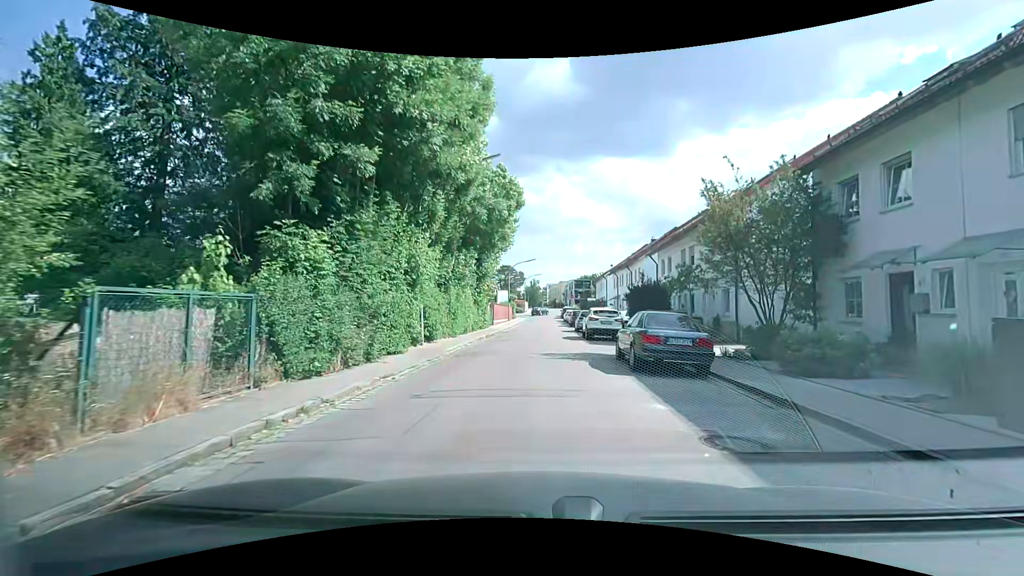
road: residential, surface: asphalt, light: Day
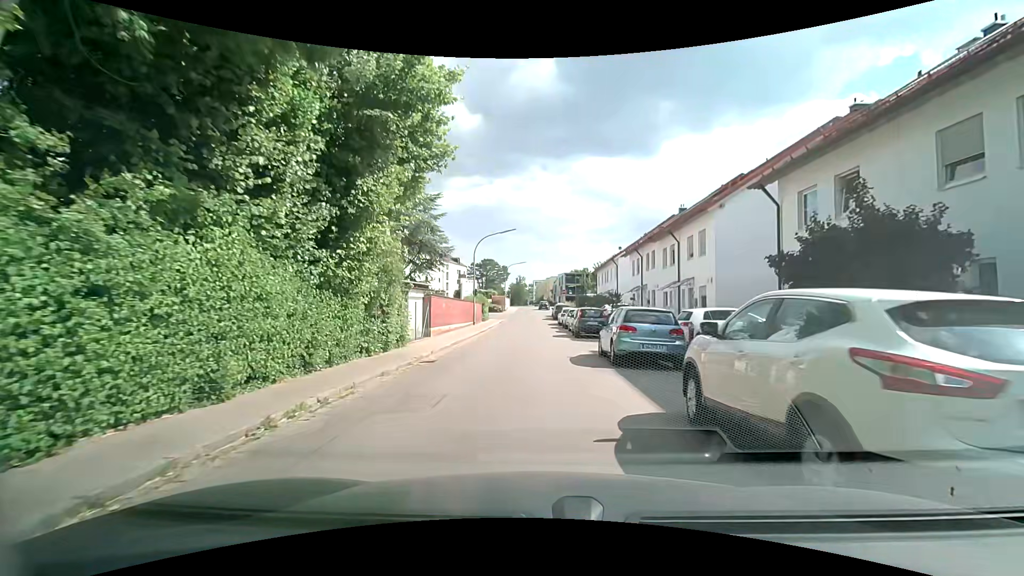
(+0.6, +21.3) m; +3°
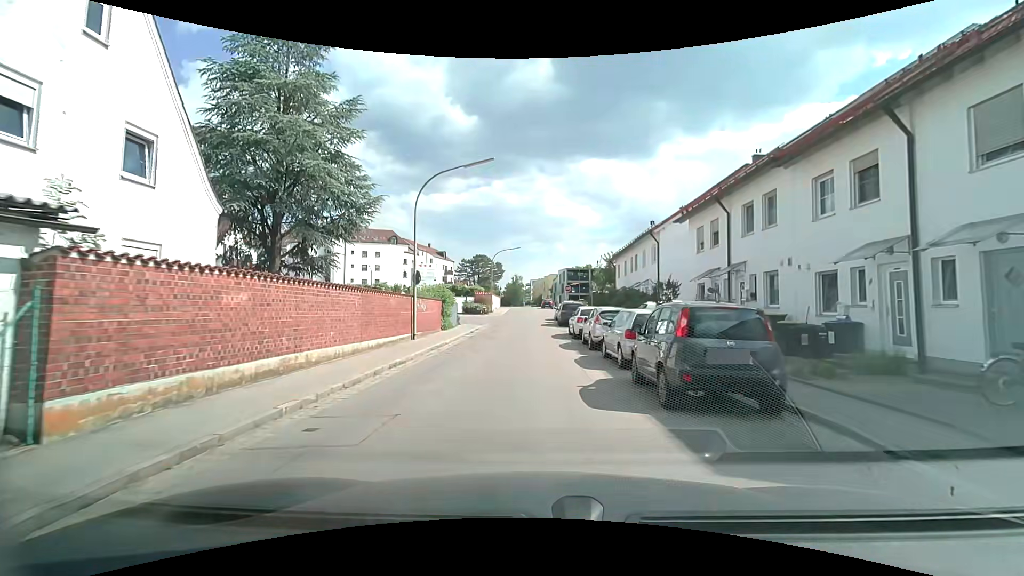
(0.0, +18.1) m; 0°
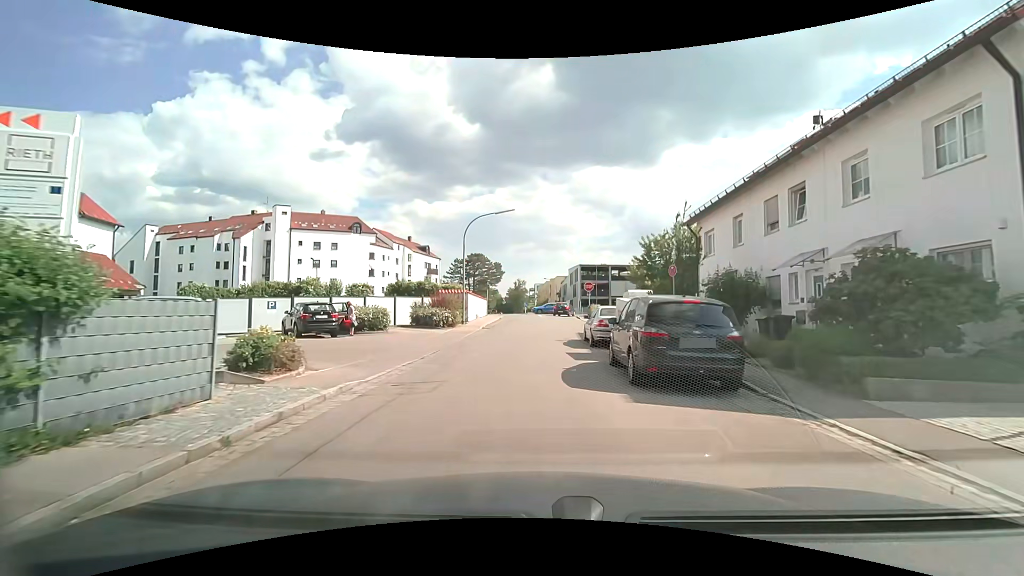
(-0.3, +24.2) m; +1°
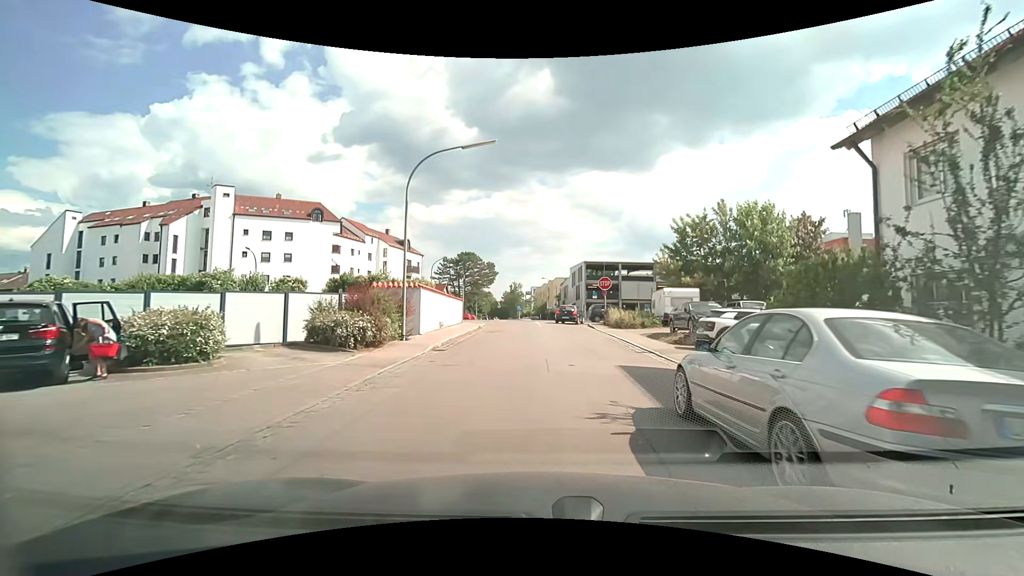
(-0.3, +13.5) m; -2°
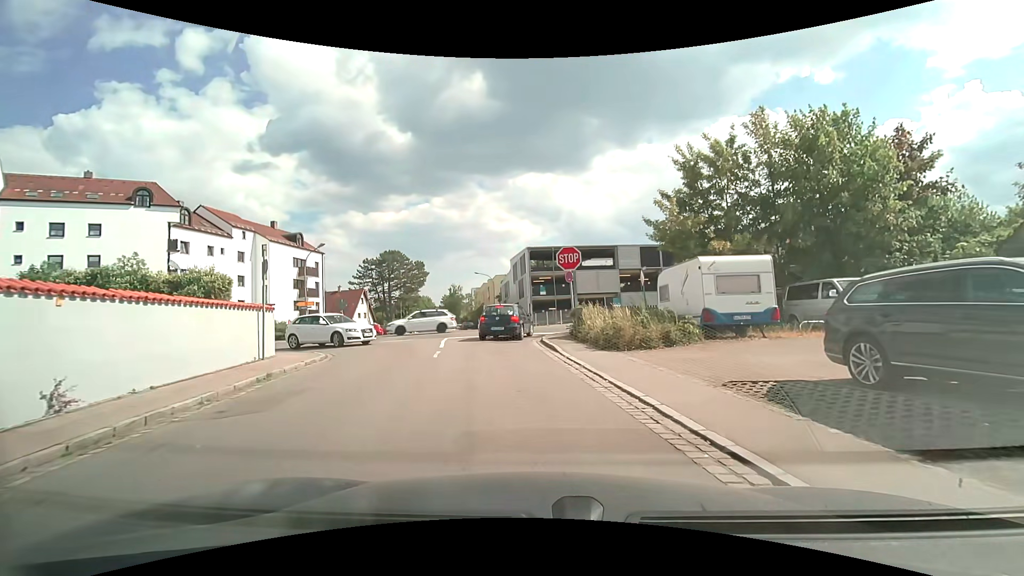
(+1.5, +17.5) m; +7°
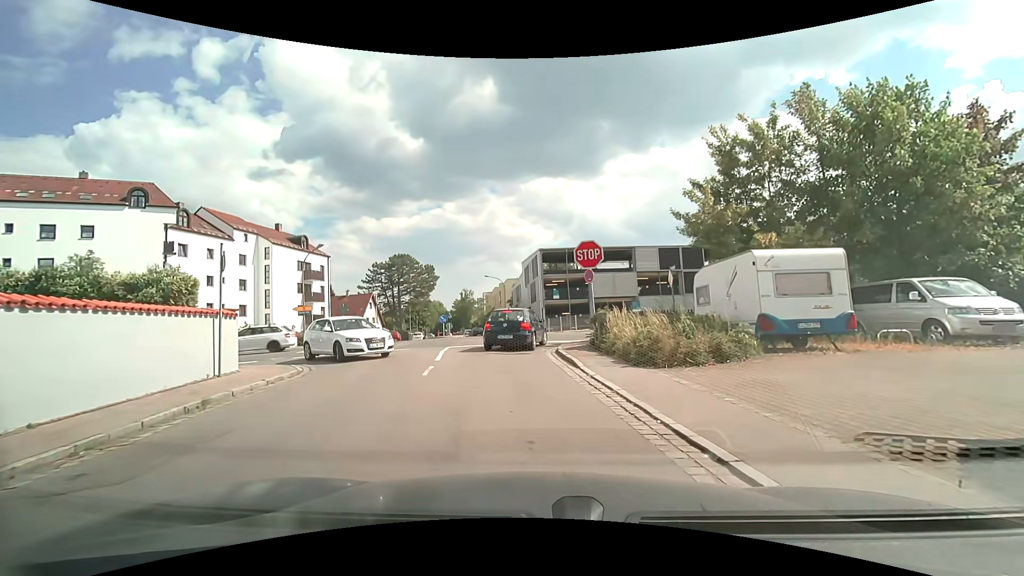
(0.0, +2.7) m; -2°
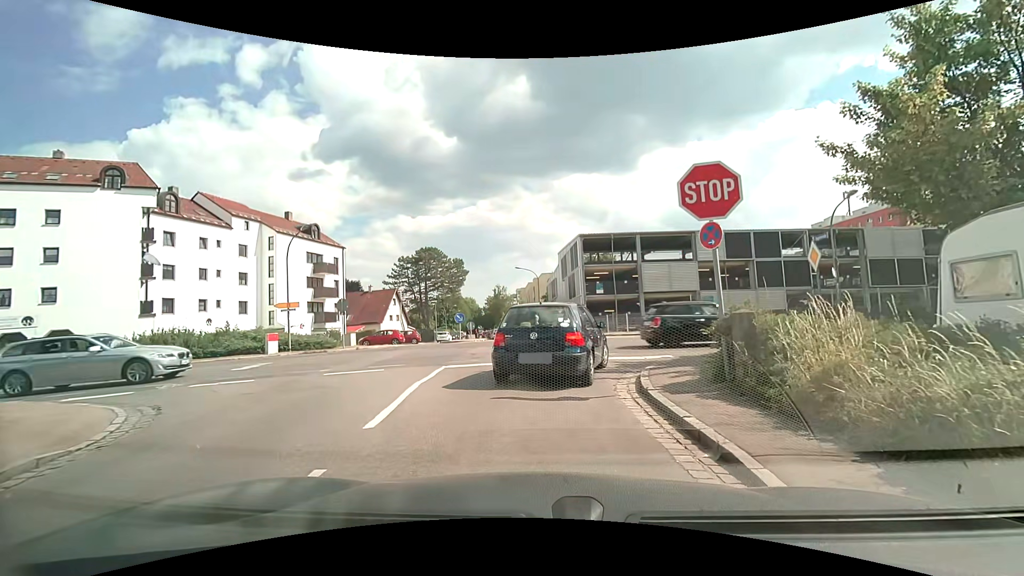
(-0.2, +7.9) m; -5°
